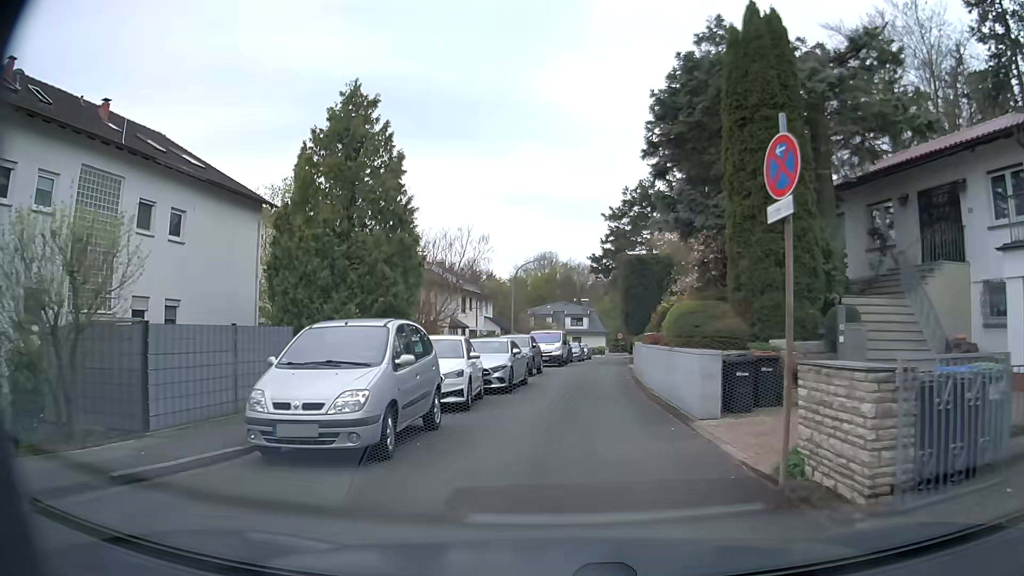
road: residential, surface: asphalt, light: Day
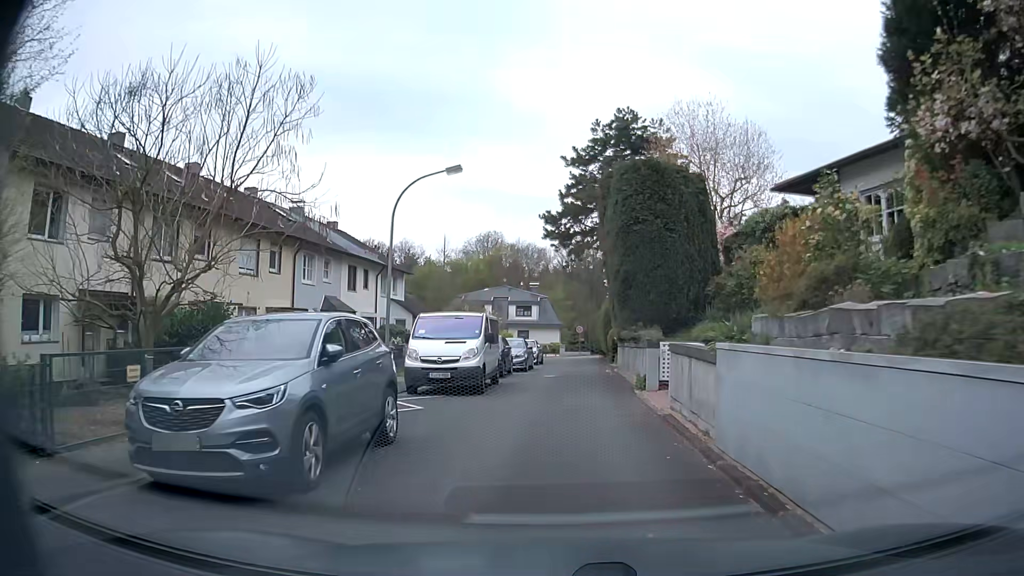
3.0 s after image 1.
(+0.8, +20.2) m; +6°
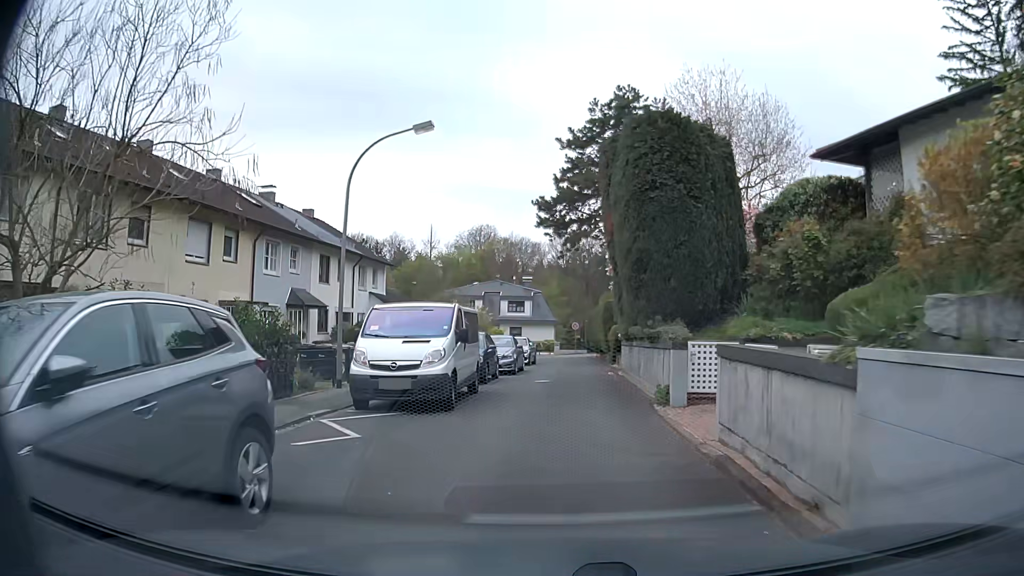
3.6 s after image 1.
(-0.1, +3.9) m; -1°
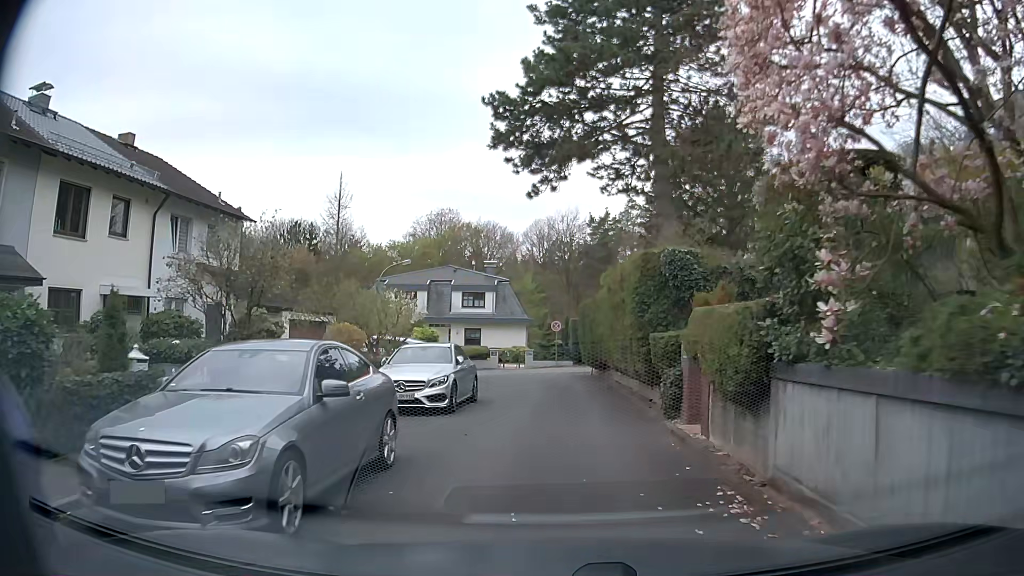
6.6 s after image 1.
(+0.3, +19.3) m; +1°
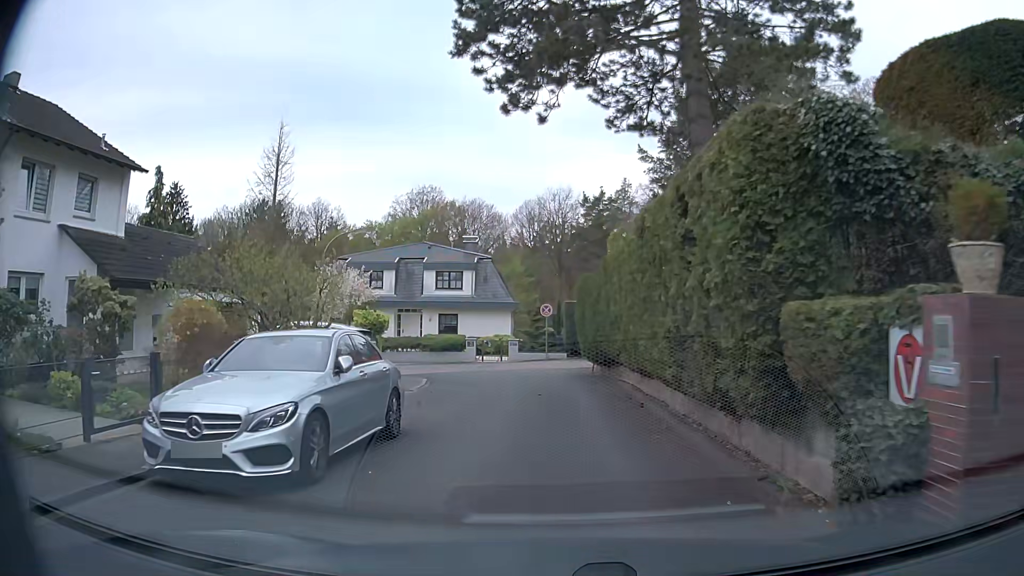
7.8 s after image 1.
(+0.1, +7.6) m; +2°
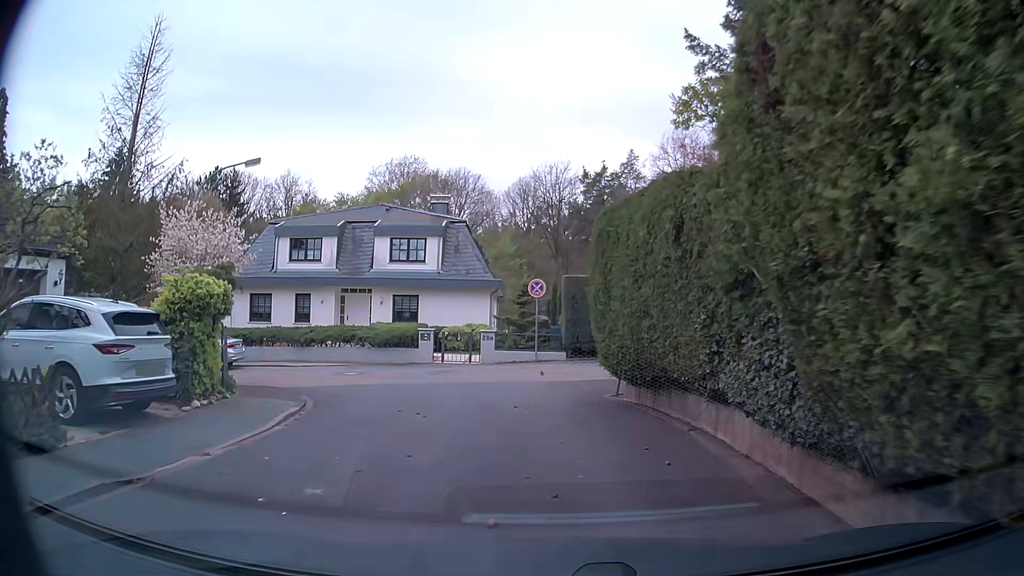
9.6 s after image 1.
(0.0, +10.9) m; 0°
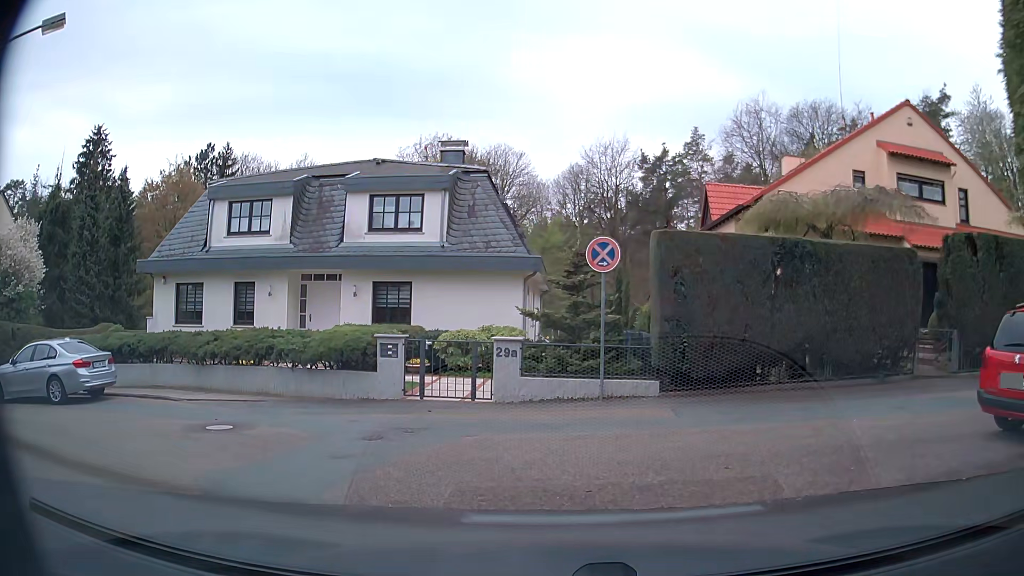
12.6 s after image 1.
(-0.4, +11.0) m; -3°
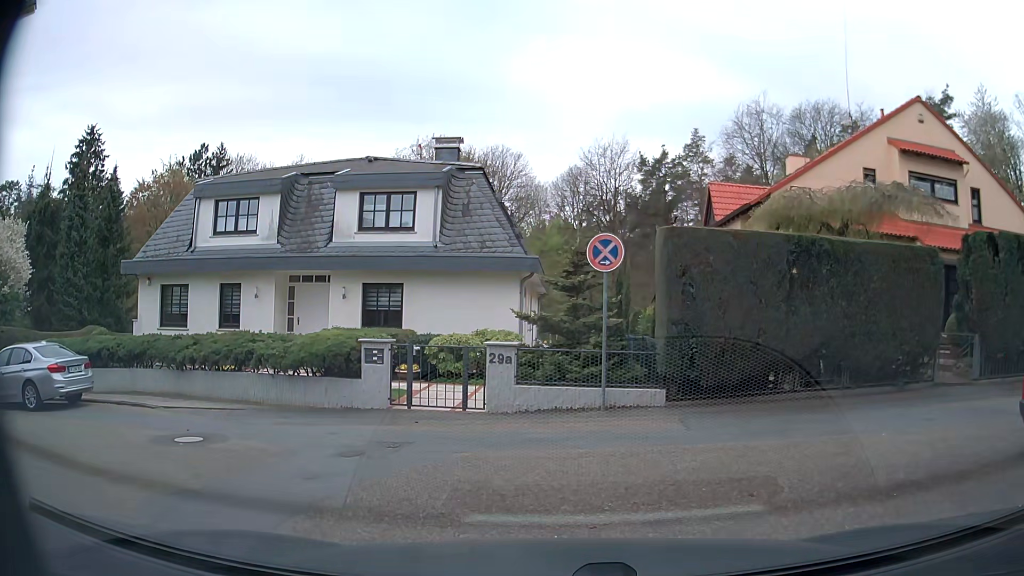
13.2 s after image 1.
(0.0, +0.9) m; -2°
